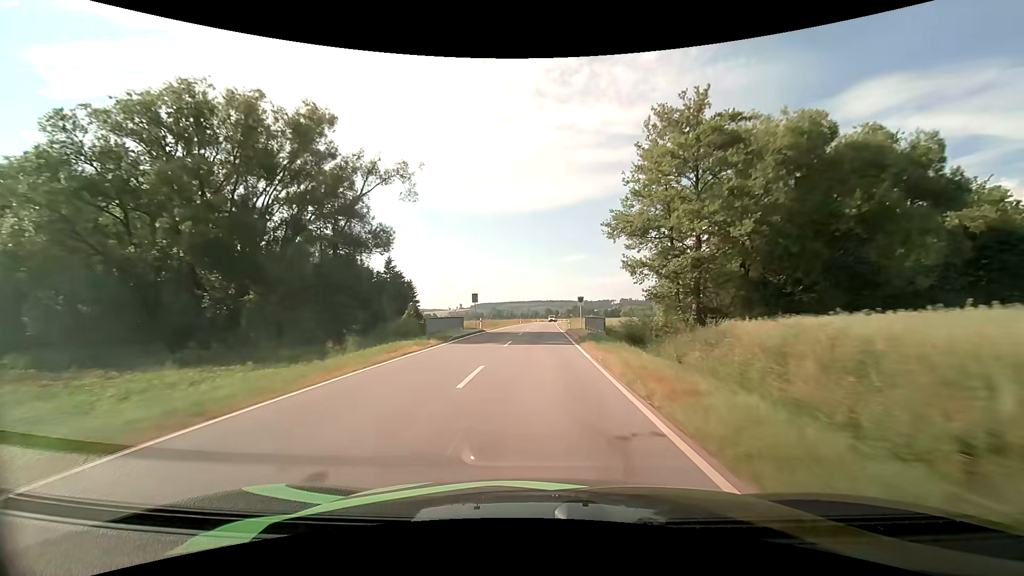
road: tertiary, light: Day
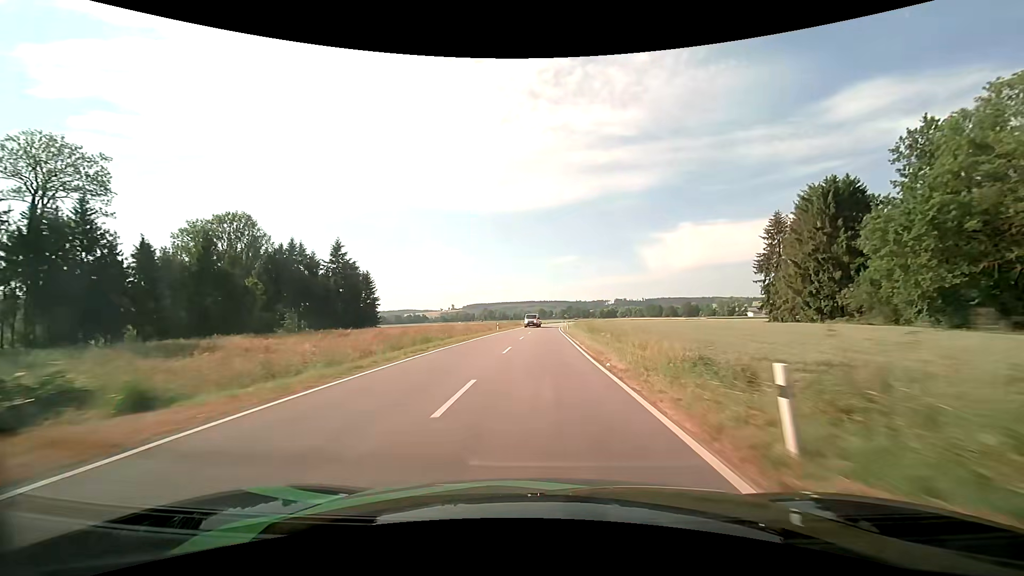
(+0.2, +38.6) m; +1°
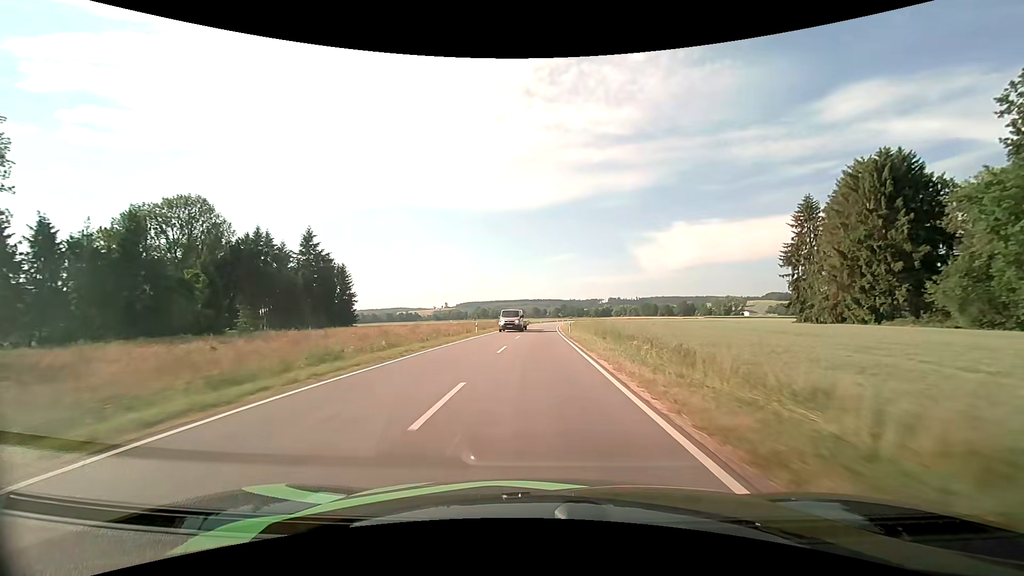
(+0.1, +12.9) m; +1°
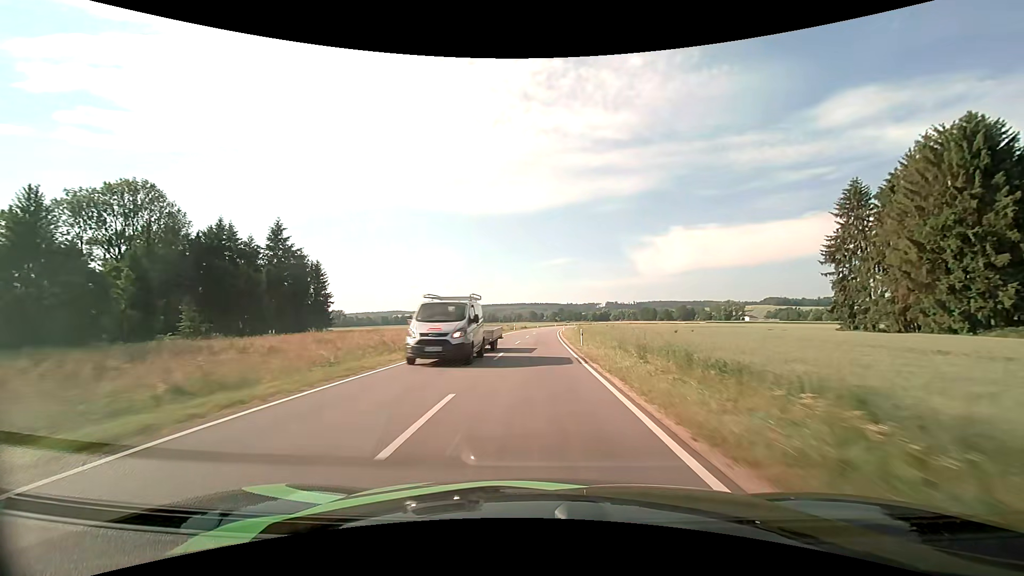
(+0.1, +13.0) m; 0°
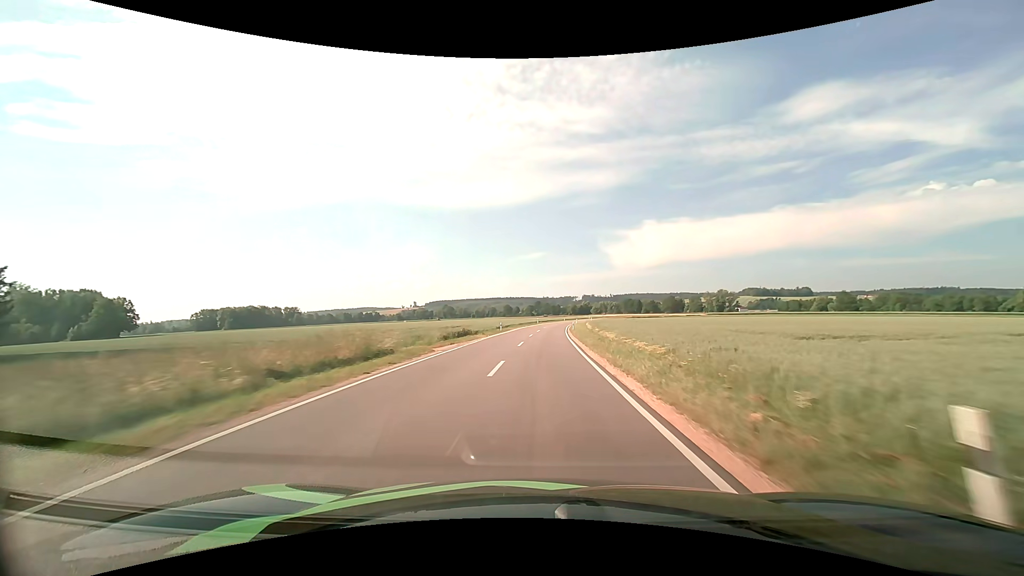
(+1.1, +66.1) m; +3°
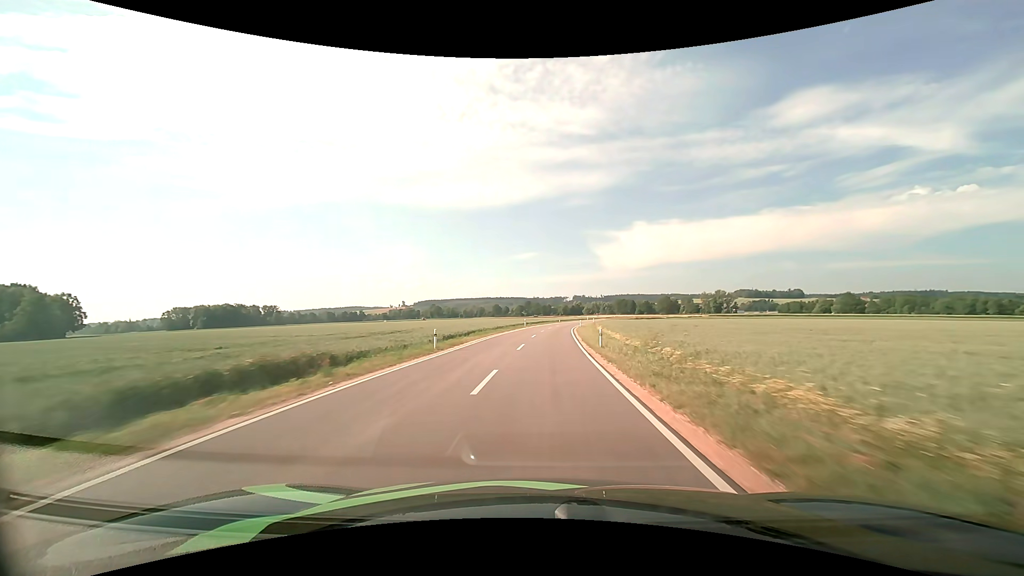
(+0.3, +26.8) m; +1°
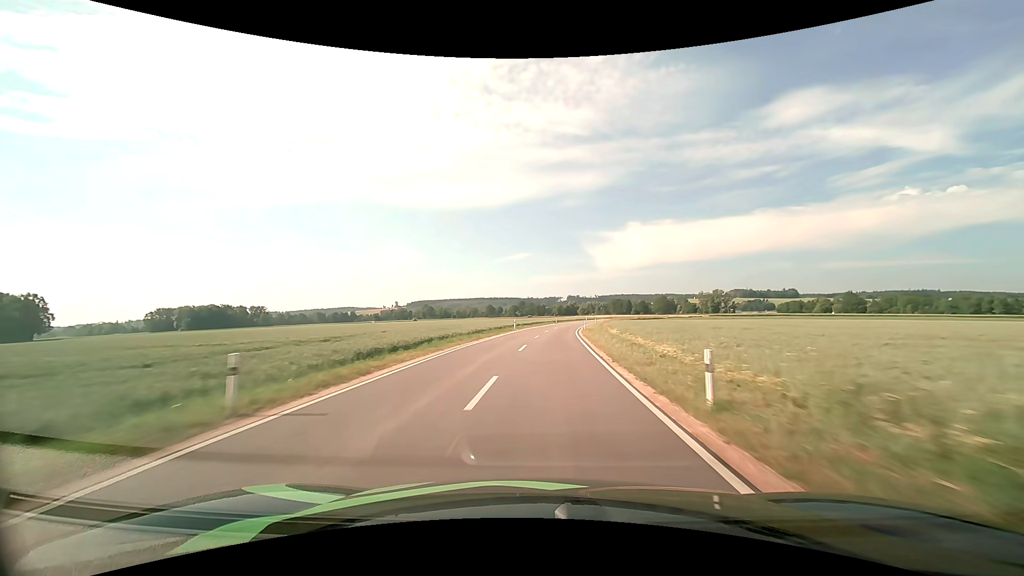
(+0.1, +13.6) m; +1°
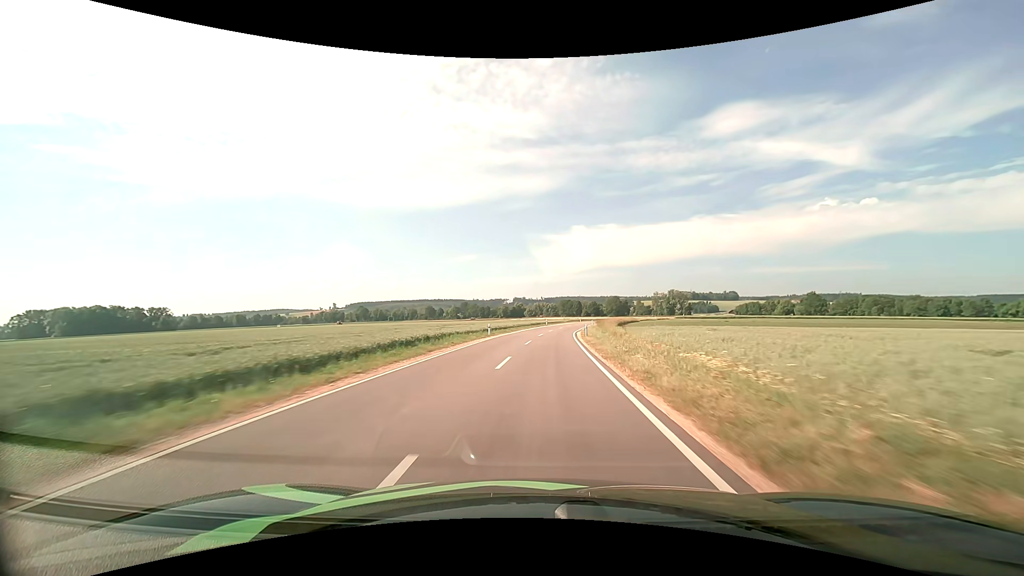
(+2.8, +54.5) m; +6°
(0, +10) (0, +20) (+1, +30) (+2, +40) (+2, +50) (+4, +60) (+5, +70) (+6, +80) (+8, +90) (+10, +99) m
